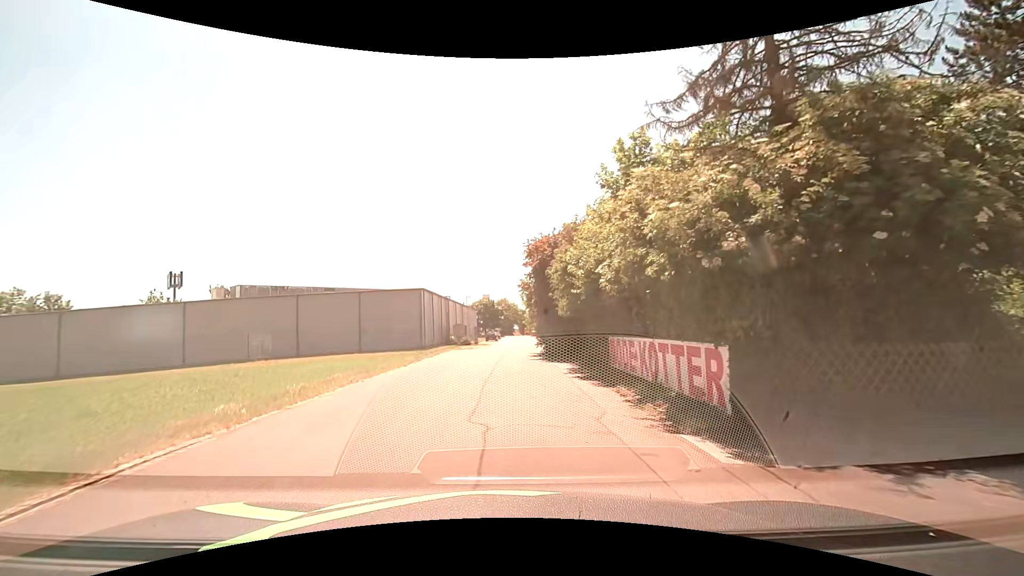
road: residential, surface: asphalt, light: Day
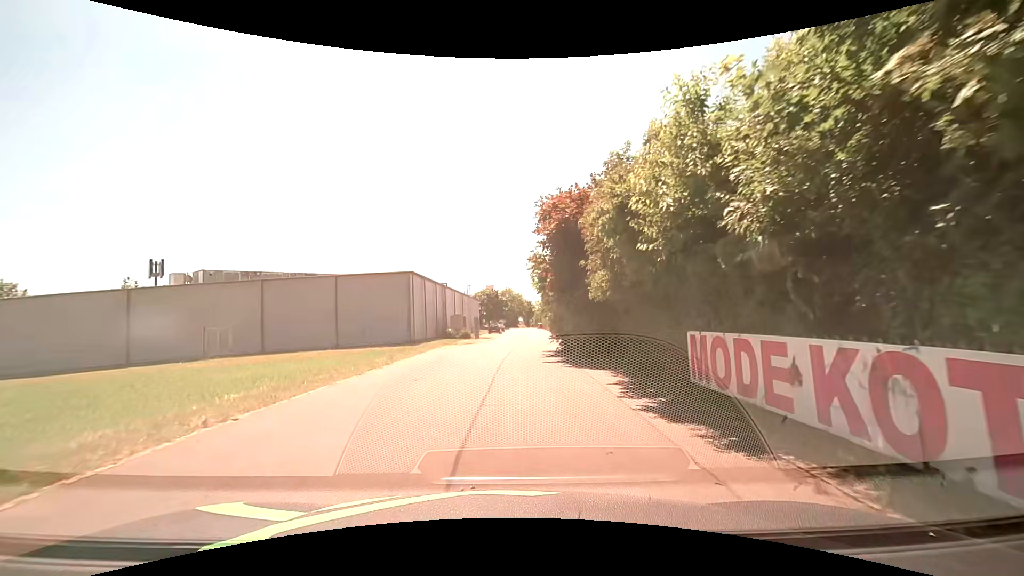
(-0.1, +7.3) m; -1°
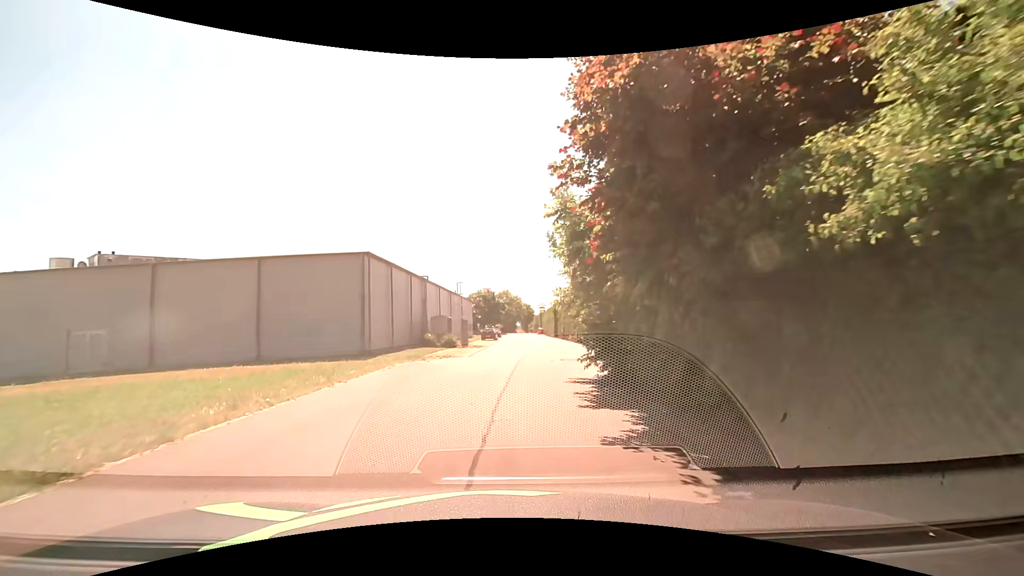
(-0.1, +11.1) m; 0°
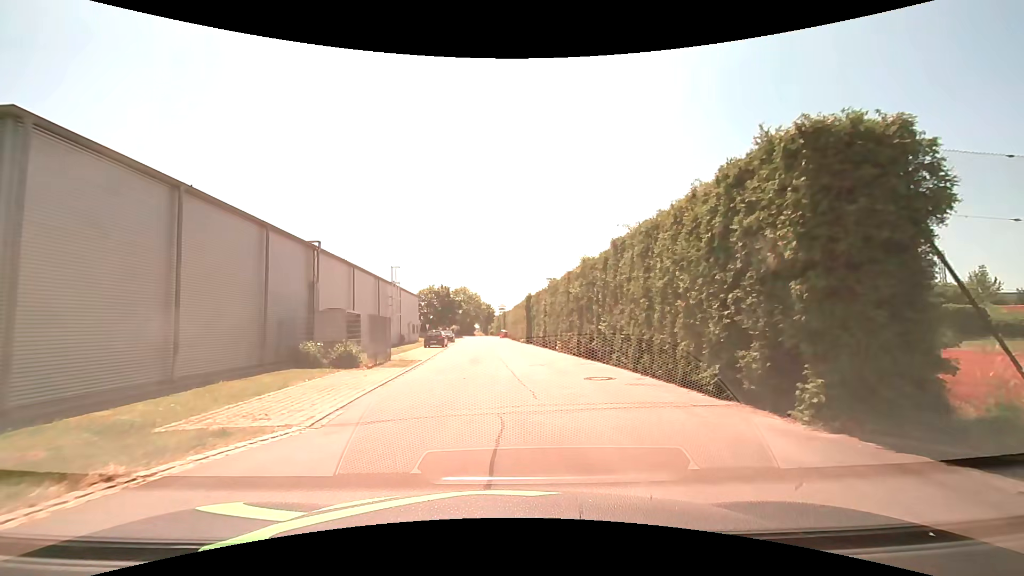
(+0.4, +16.9) m; +5°
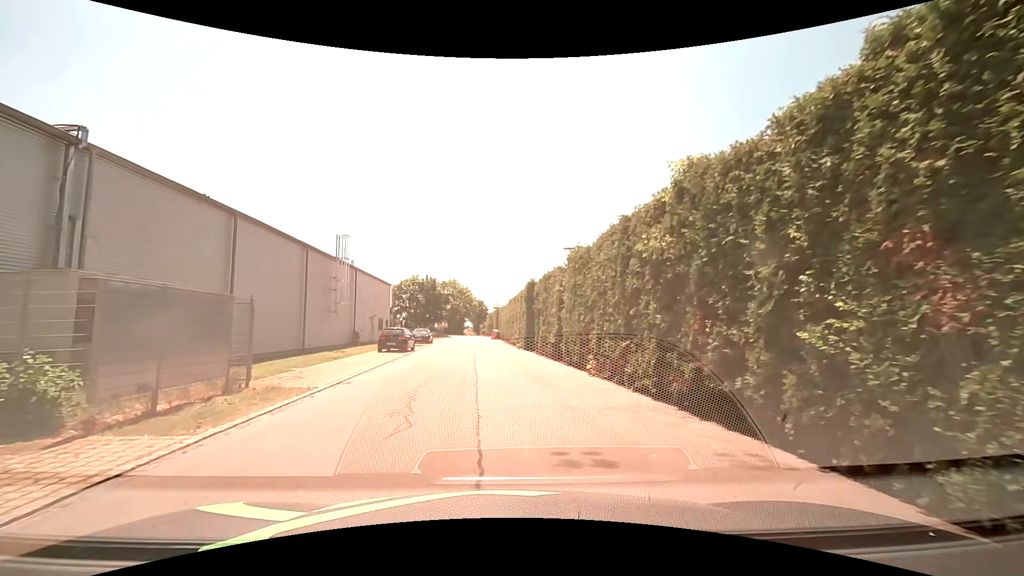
(+0.3, +13.2) m; +1°
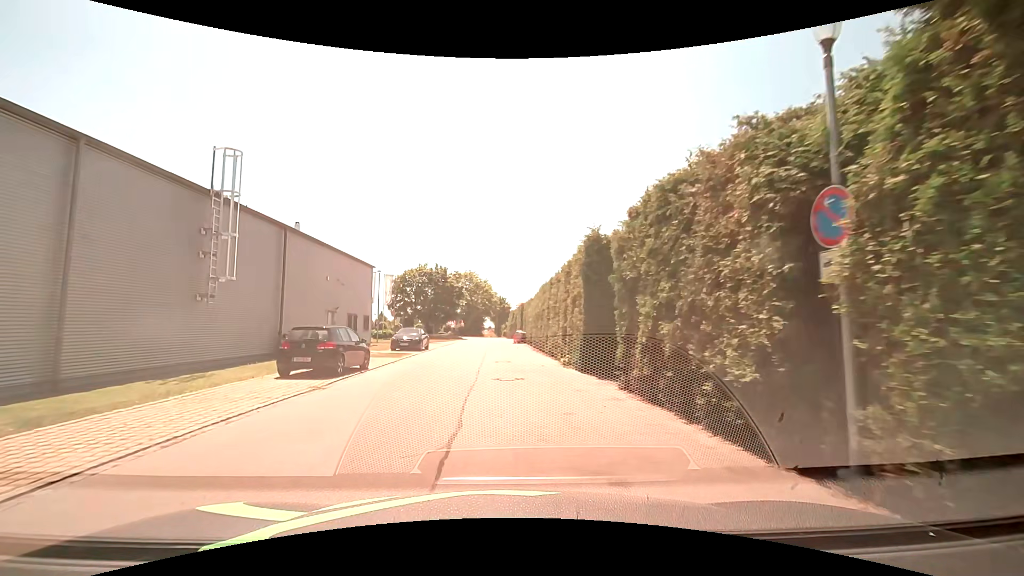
(-0.4, +15.9) m; -2°
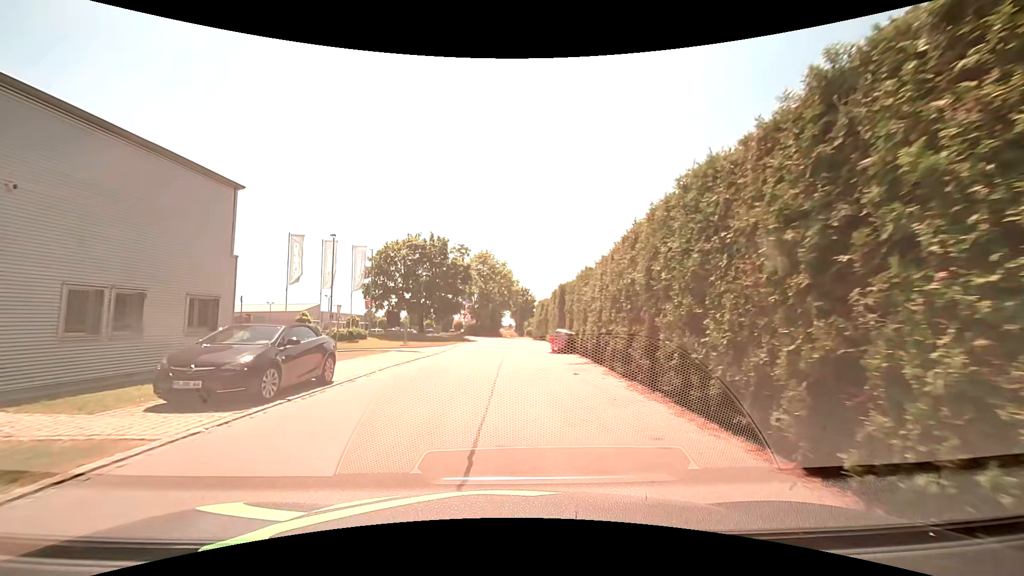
(-0.5, +21.9) m; -2°
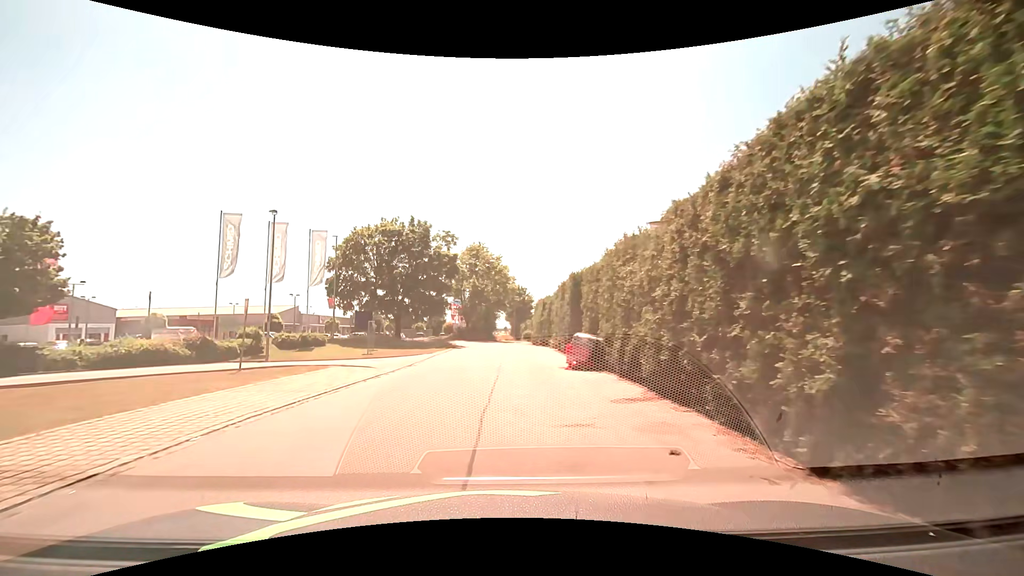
(+0.1, +8.6) m; +1°
